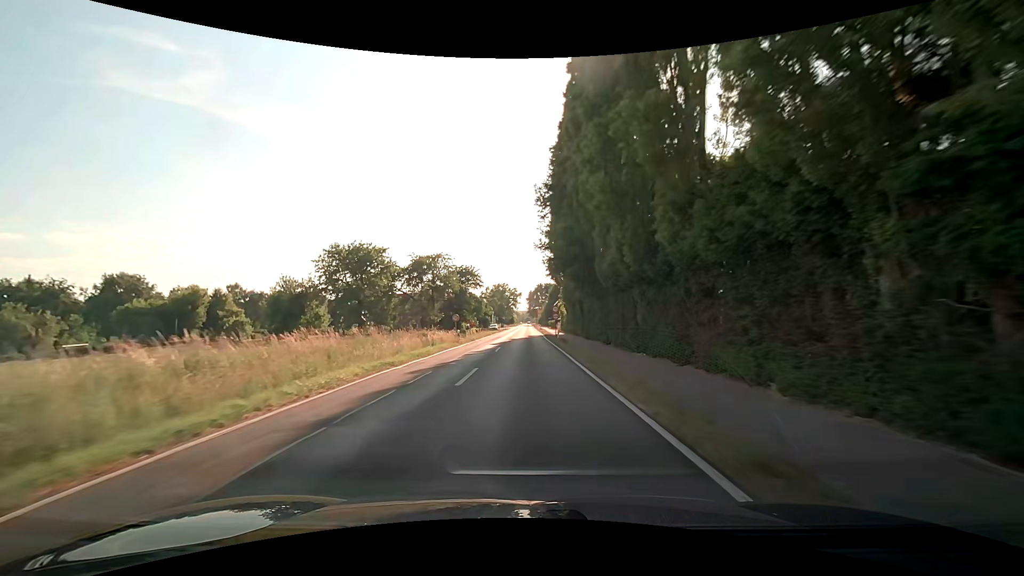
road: secondary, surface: asphalt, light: Day
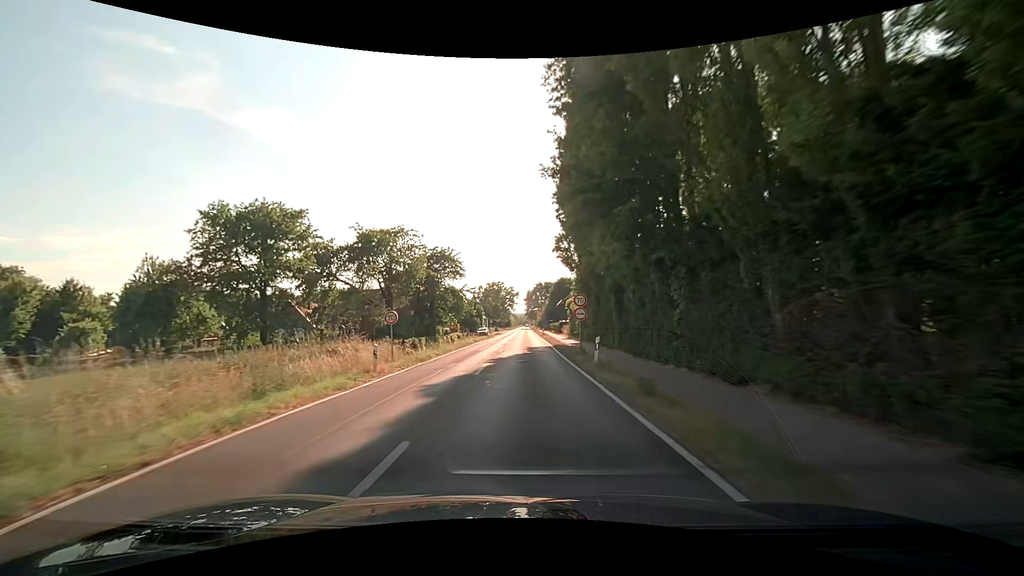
(0.0, +20.6) m; 0°
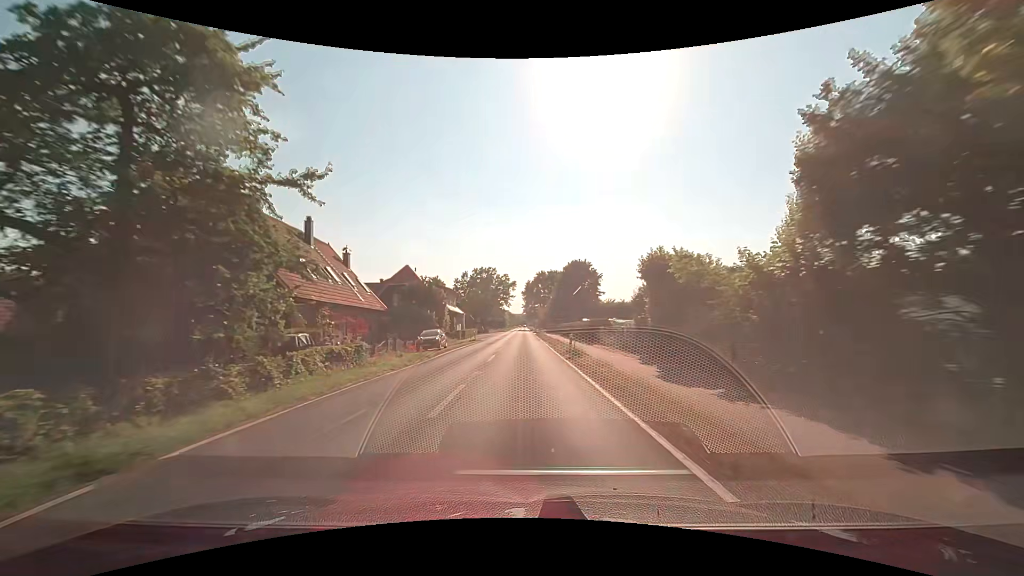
(+0.2, +42.5) m; 0°
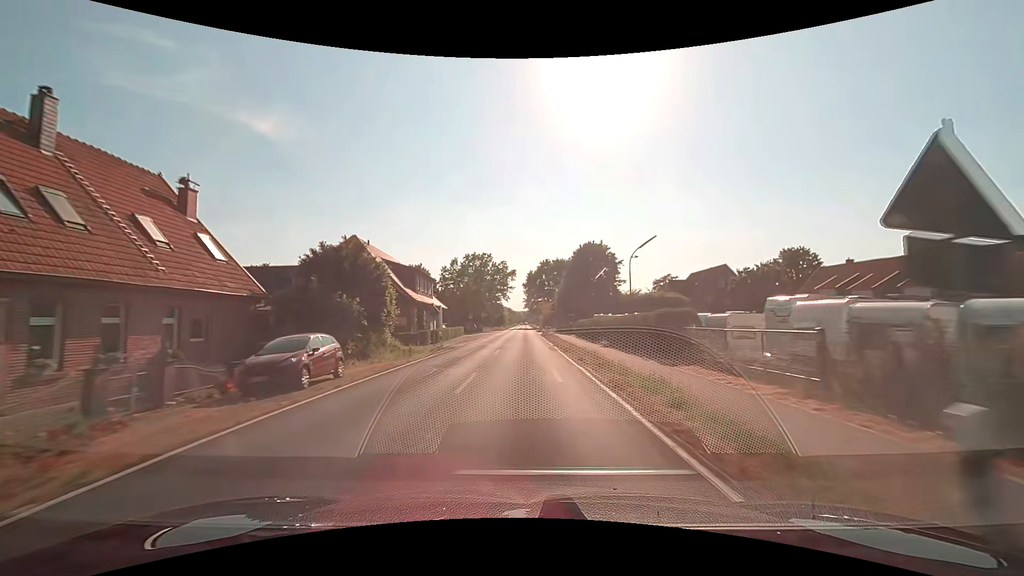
(0.0, +21.8) m; 0°
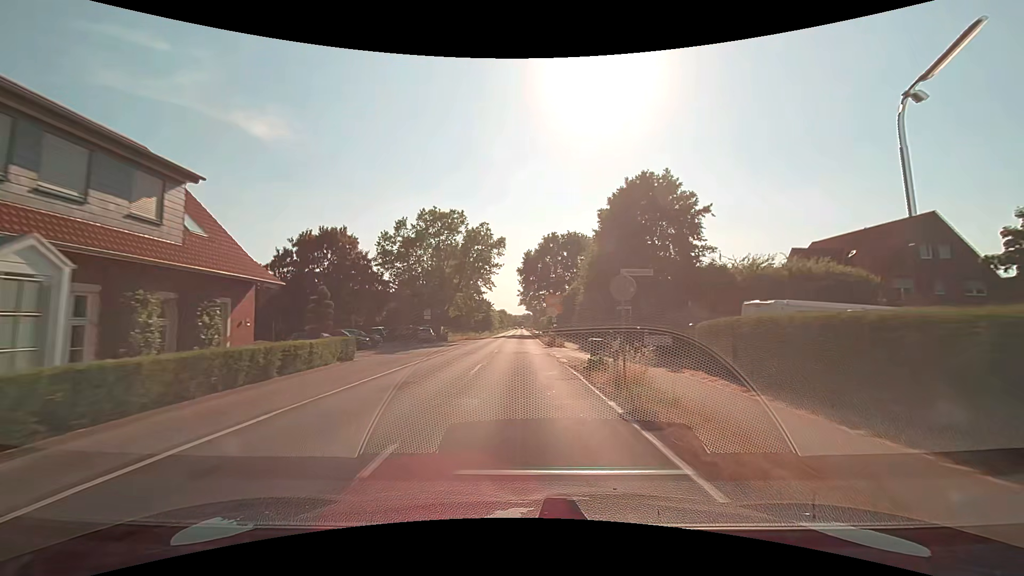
(+0.1, +43.8) m; 0°
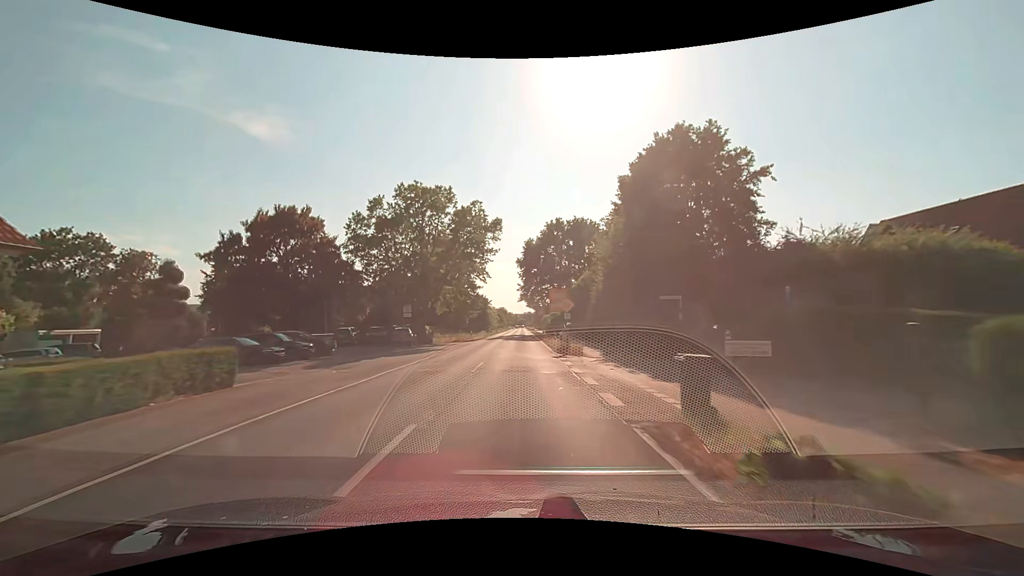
(0.0, +10.9) m; 0°
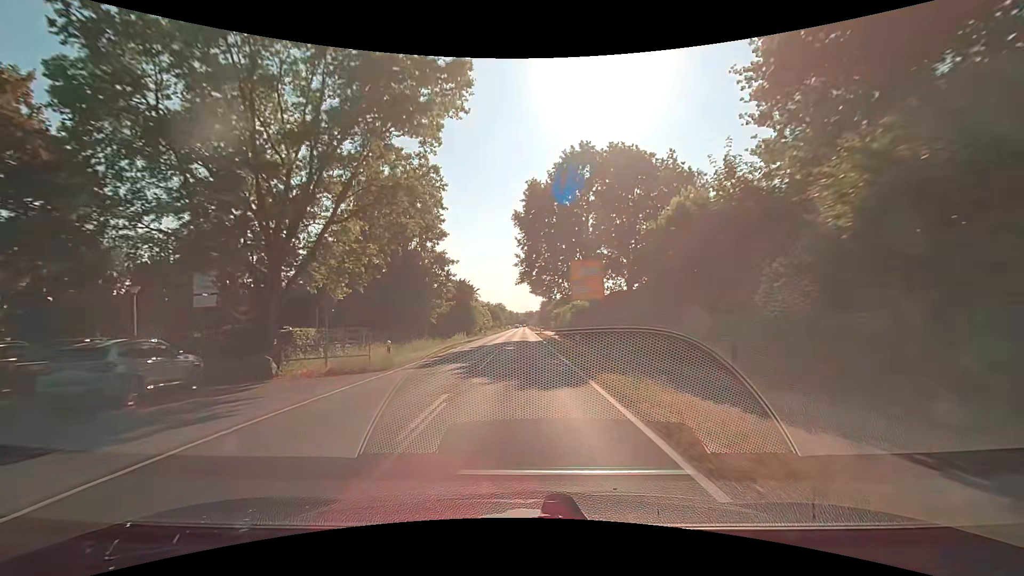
(-0.1, +32.8) m; 0°
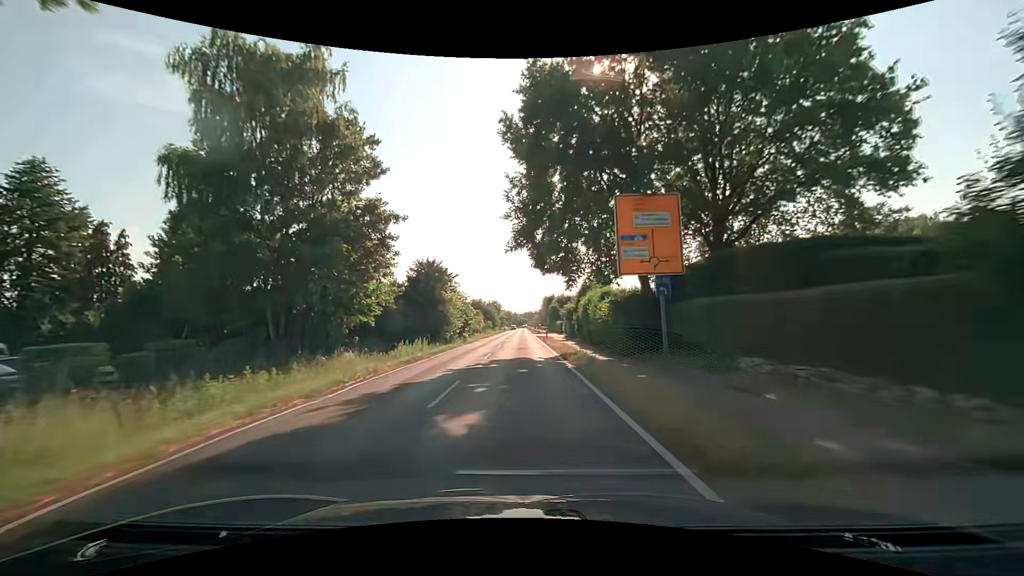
(0.0, +21.8) m; 0°
(0, +10) (0, +20) (0, +30) (0, +40) (0, +50) (0, +60) (0, +70) (0, +80) (0, +90) (0, +100) m
